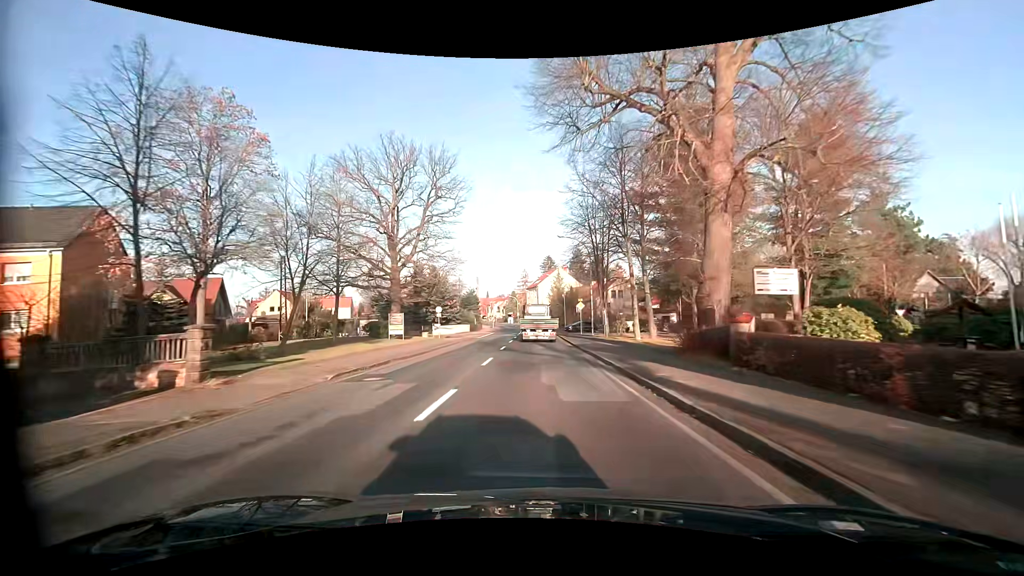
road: primary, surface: asphalt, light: Day
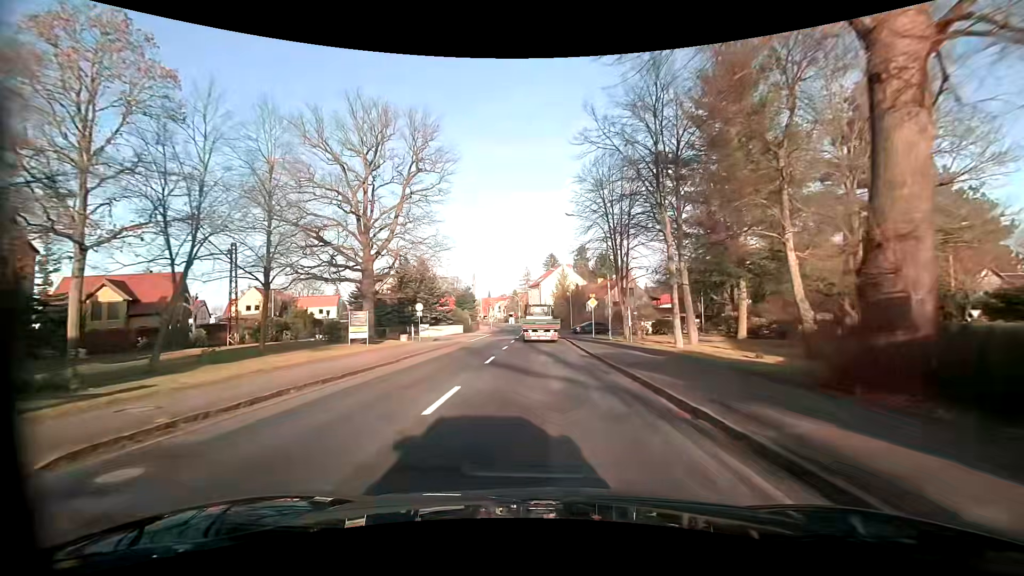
(-0.1, +8.4) m; -1°
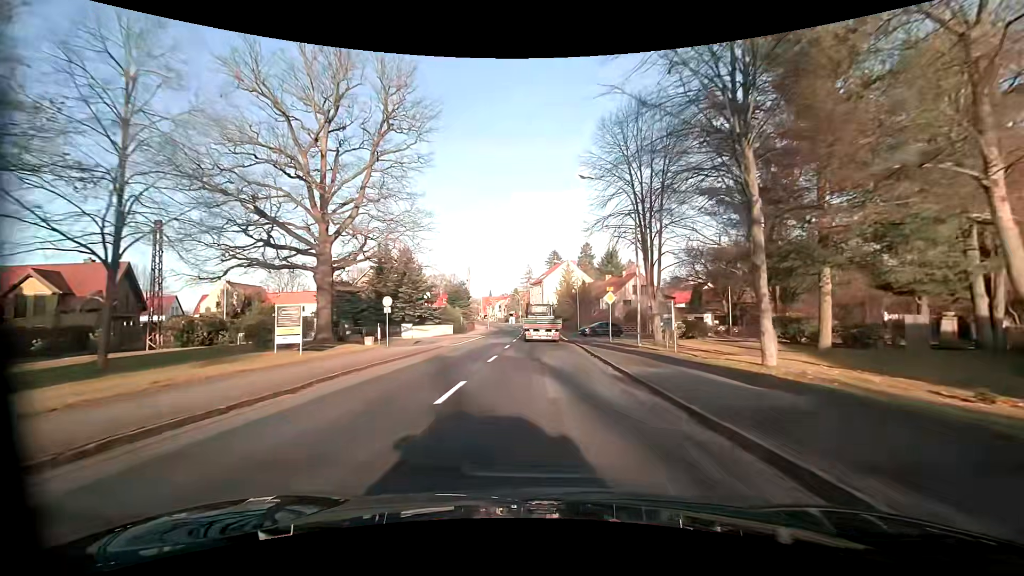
(0.0, +8.4) m; 0°
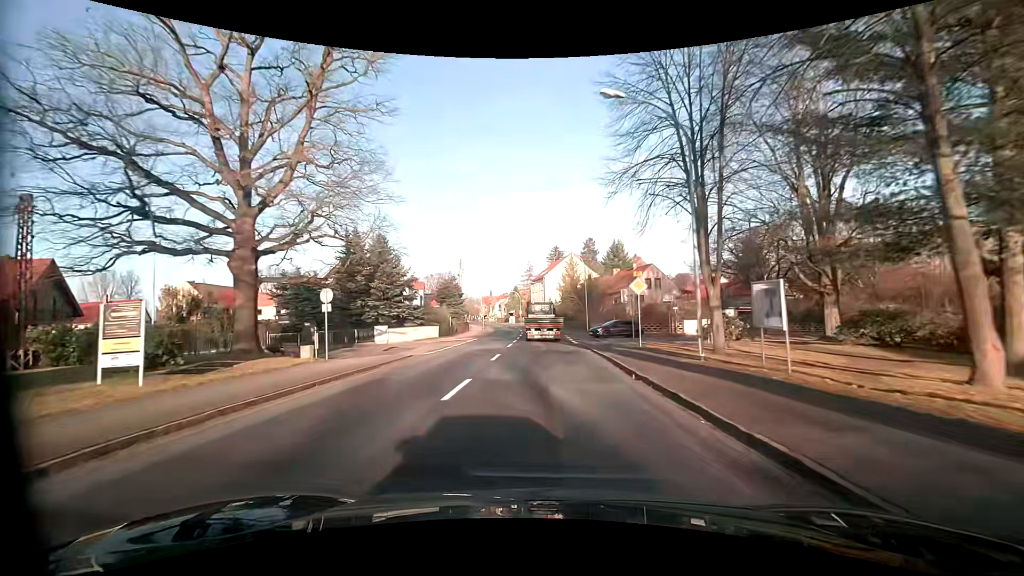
(0.0, +8.4) m; 0°
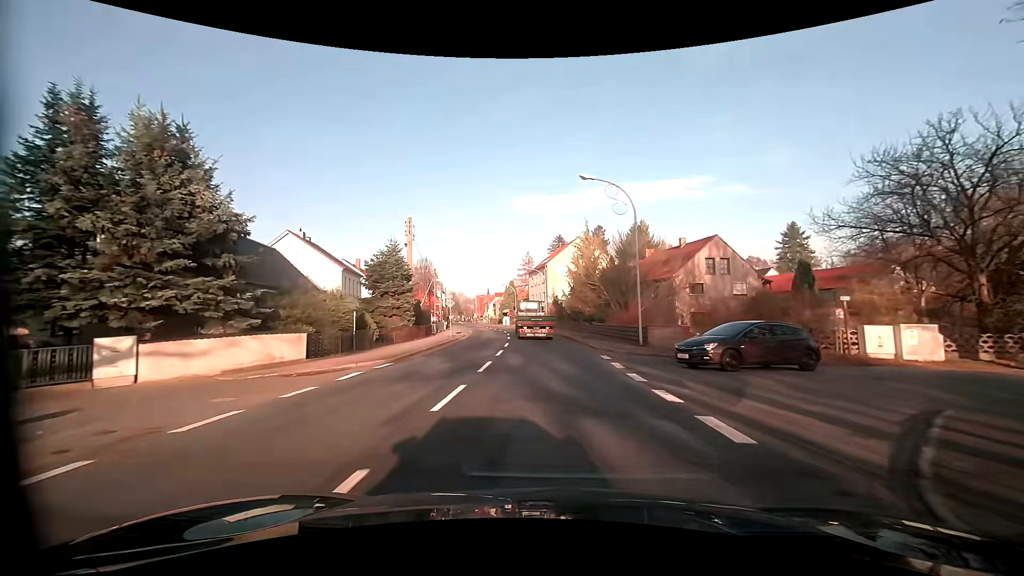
(0.0, +25.0) m; +1°
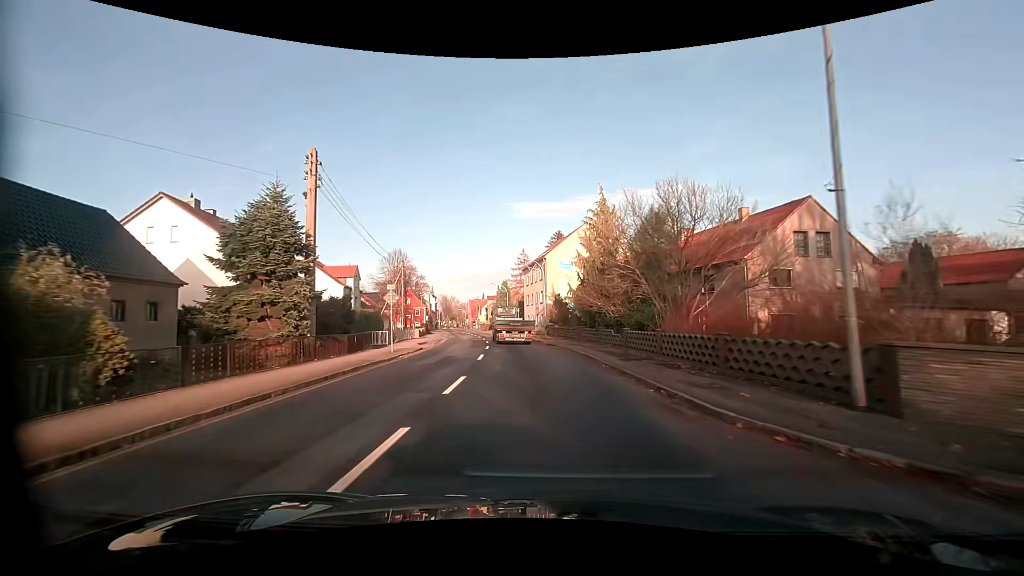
(0.0, +15.9) m; 0°
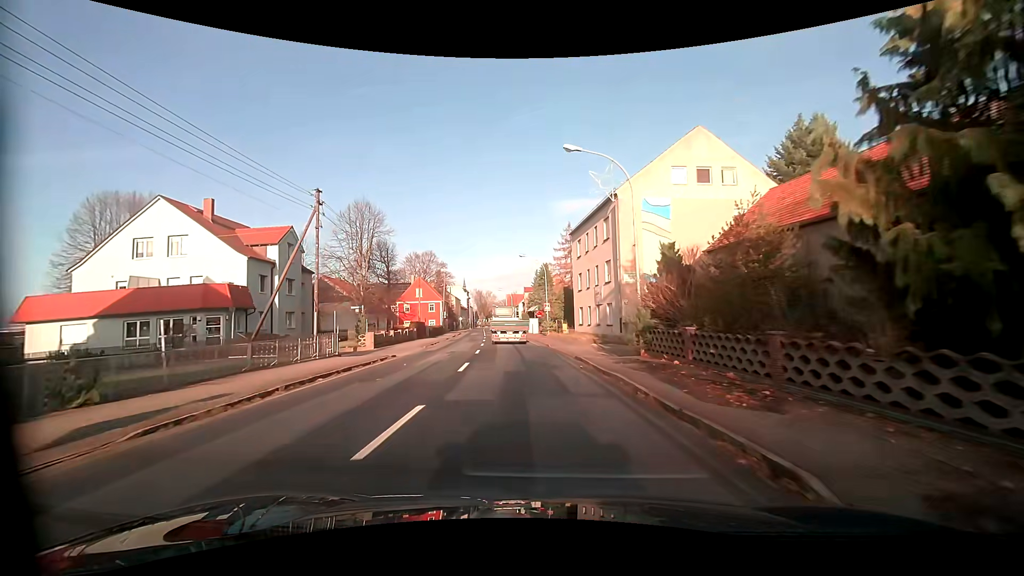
(-1.4, +31.5) m; -5°
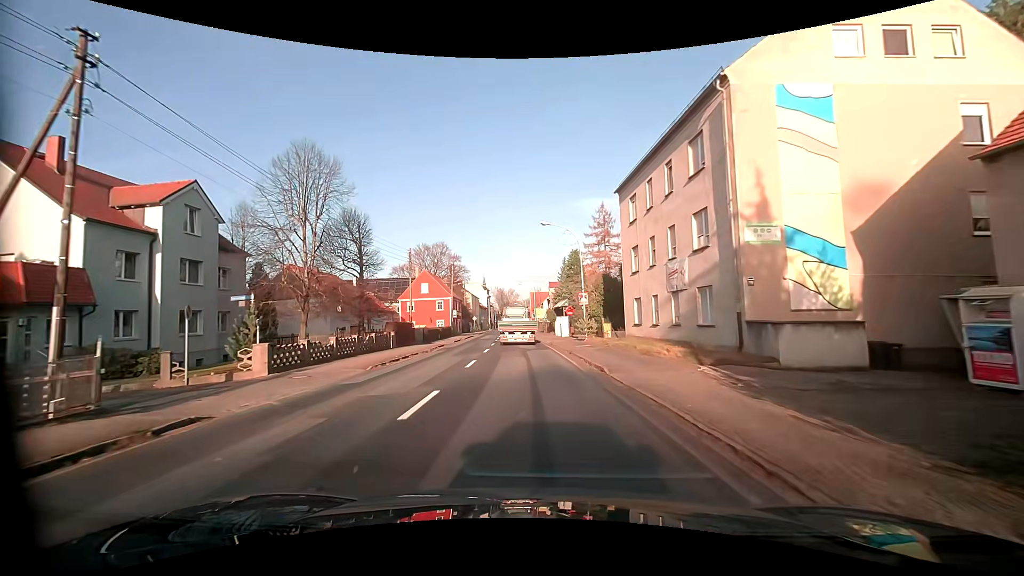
(-0.4, +16.1) m; -3°
(0, +10) (-1, +20) (-1, +30) (-2, +40) (-2, +50) (-3, +60) (-3, +70) (-4, +80) (-4, +90) (-5, +100) m
